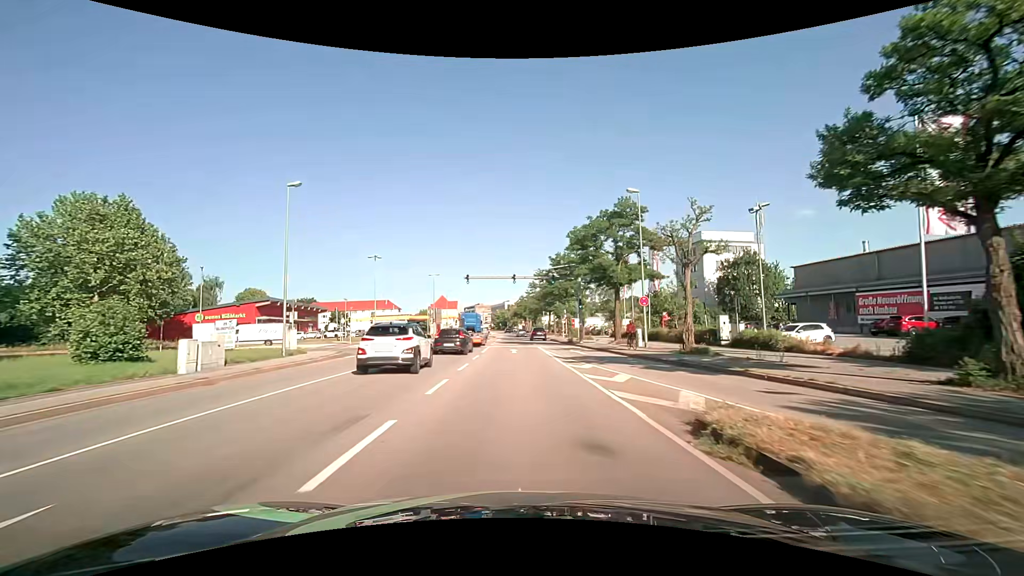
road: primary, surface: asphalt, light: Day
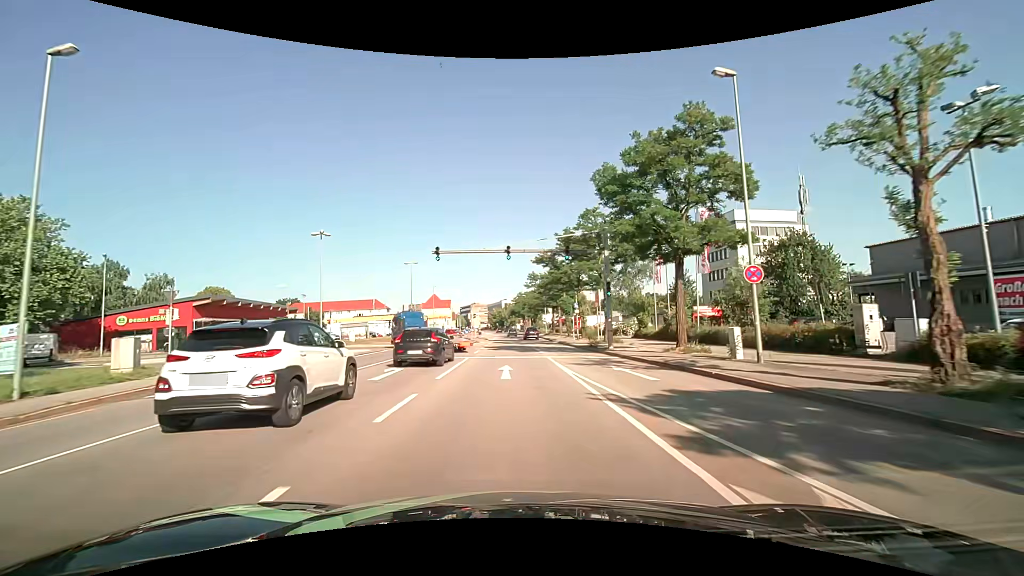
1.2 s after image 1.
(+0.1, +14.9) m; 0°
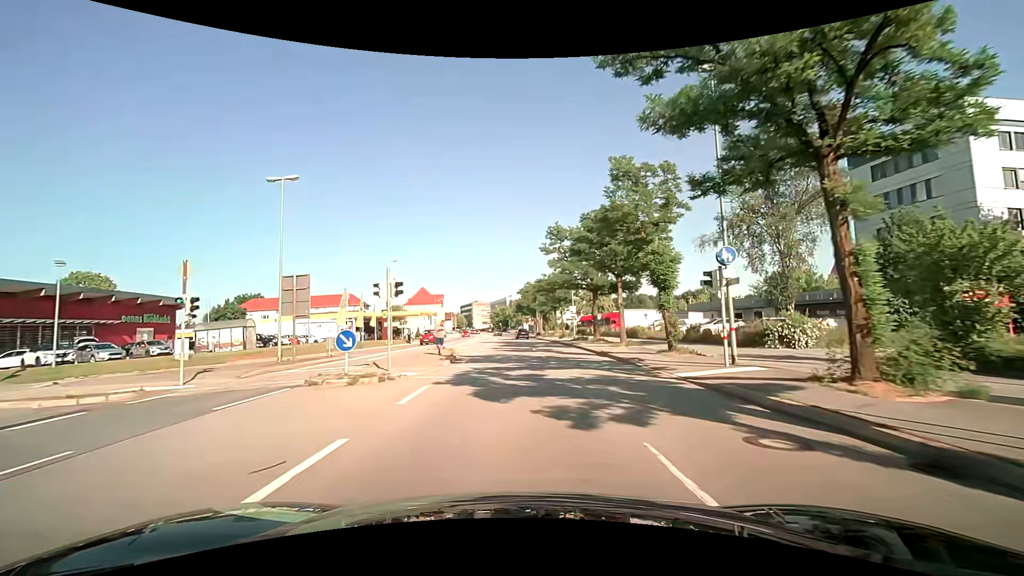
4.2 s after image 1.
(-0.4, +36.9) m; -1°
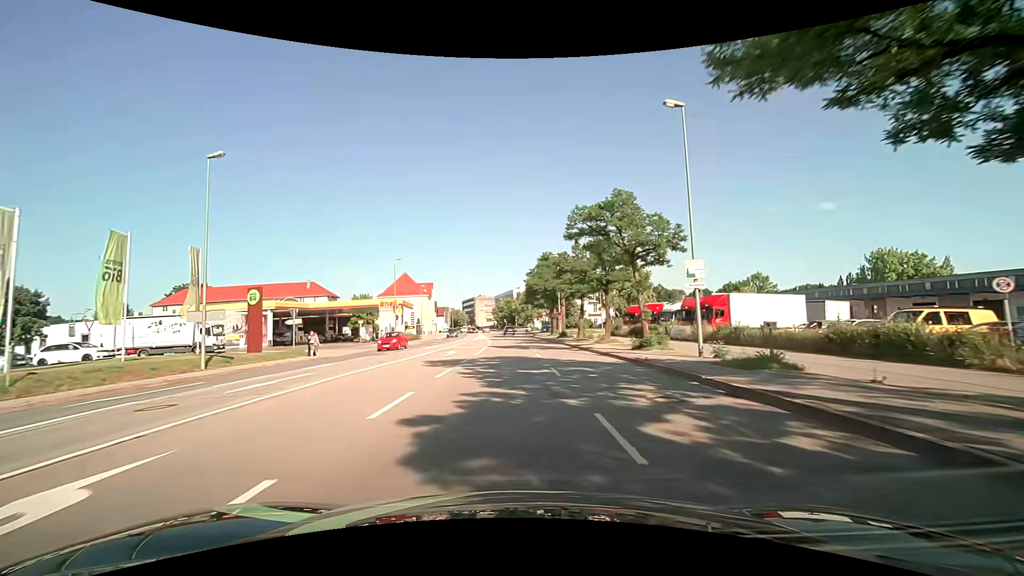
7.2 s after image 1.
(+0.1, +37.0) m; 0°
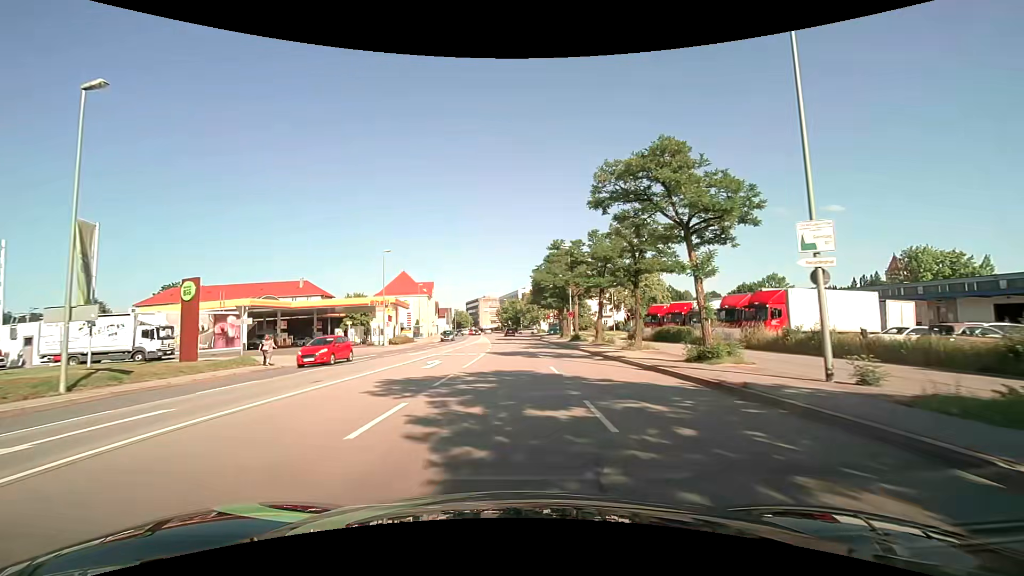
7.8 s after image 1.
(-0.1, +7.4) m; -1°
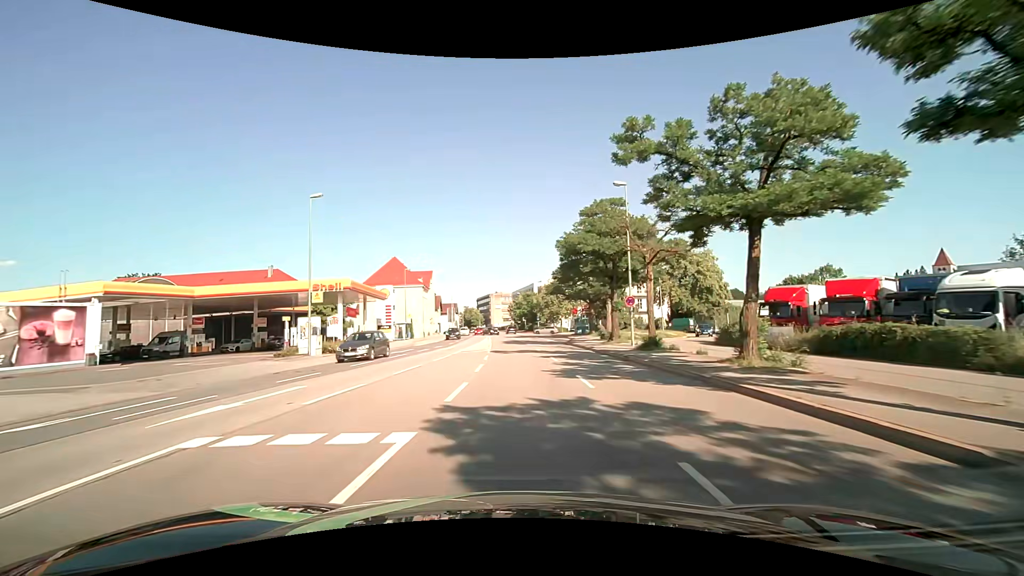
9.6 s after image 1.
(-0.3, +22.4) m; -1°
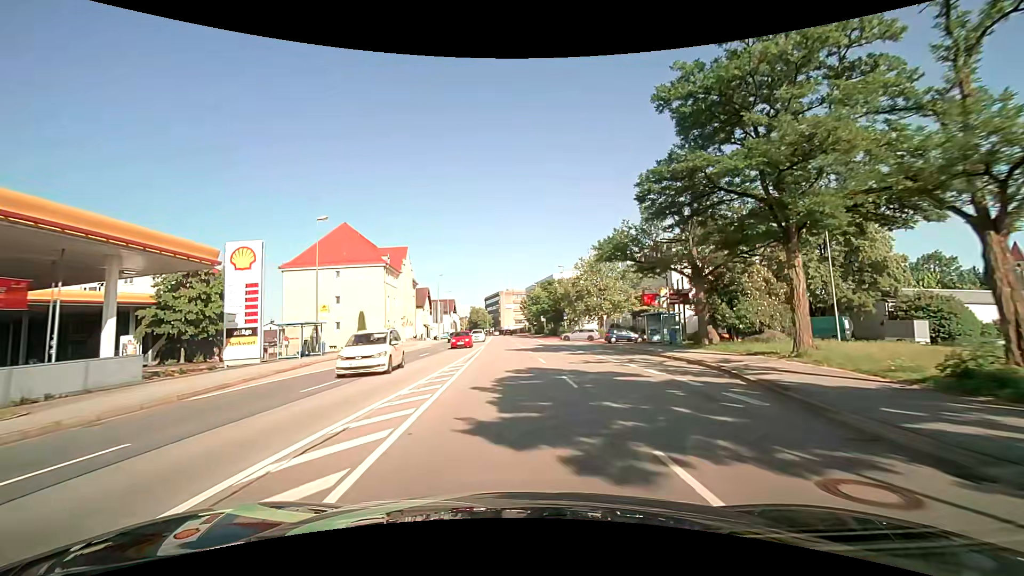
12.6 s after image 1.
(-0.5, +35.3) m; -1°
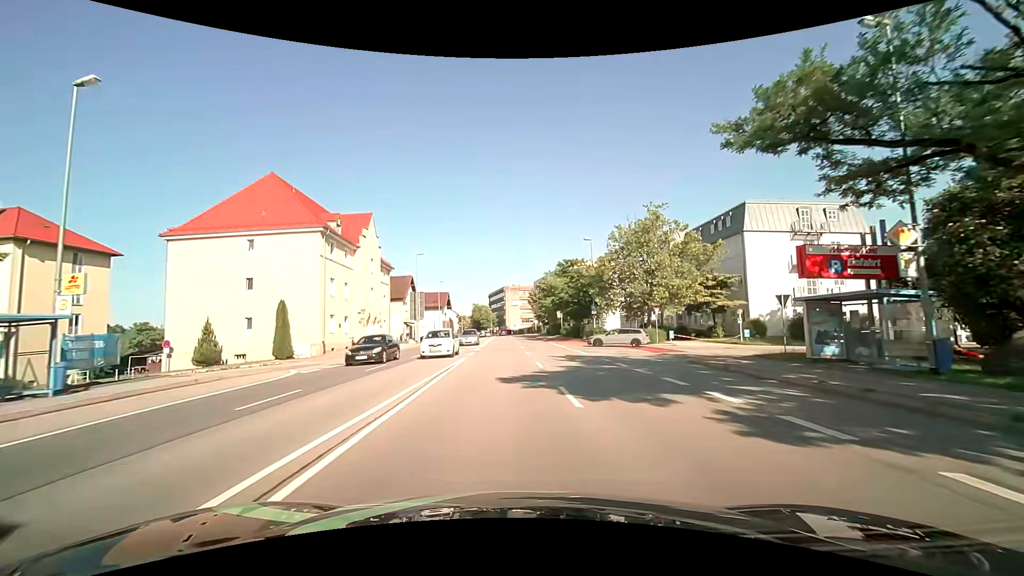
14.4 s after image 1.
(-0.2, +21.0) m; -1°
(0, +10) (0, +20) (0, +30) (-1, +40) (-1, +50) (-1, +60) (-2, +70) (-2, +80) (-2, +90) (-3, +100) m
